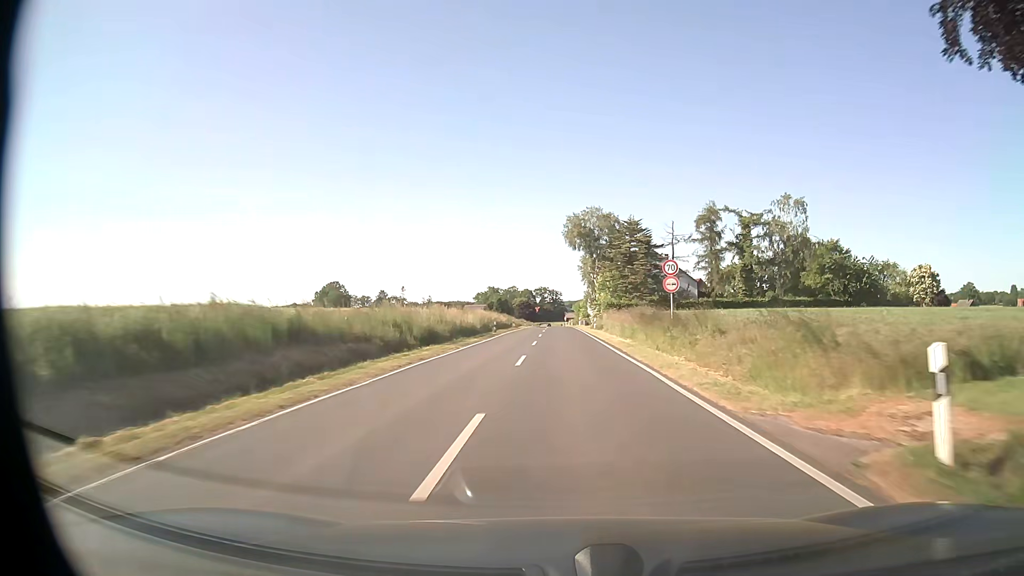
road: secondary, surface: asphalt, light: Day
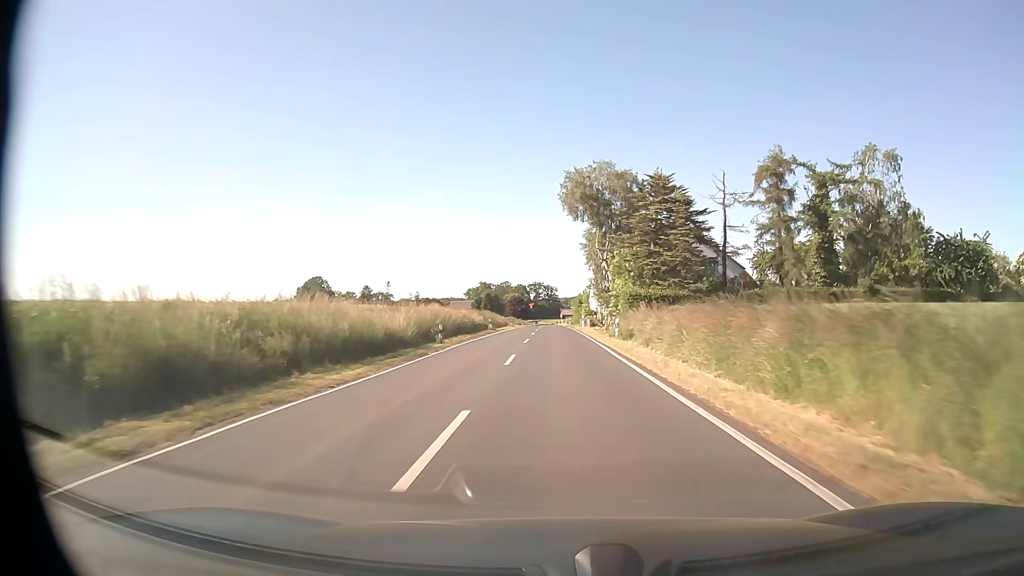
(+0.1, +24.0) m; 0°
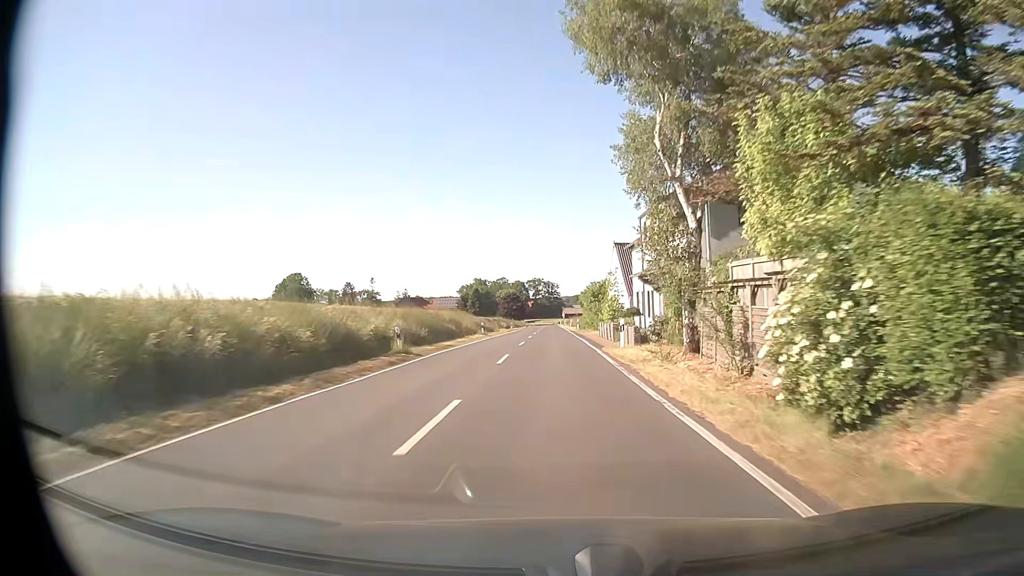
(-0.1, +35.1) m; 0°
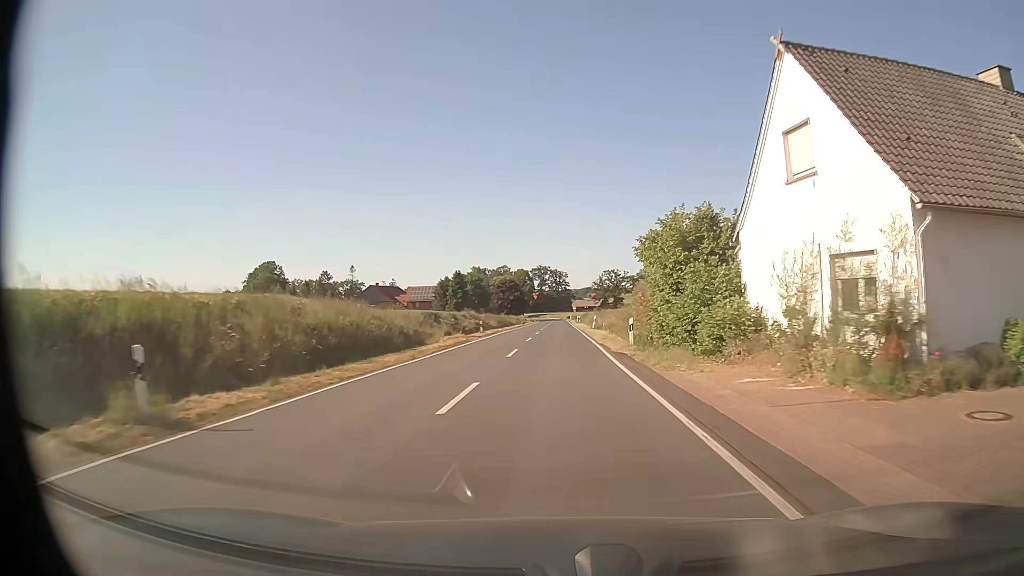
(-0.4, +45.7) m; -1°
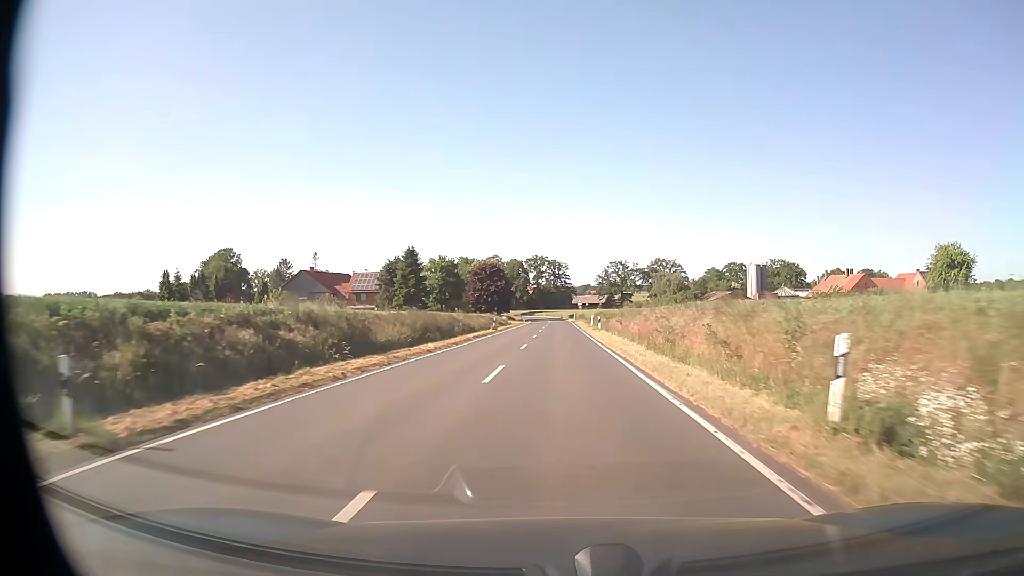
(0.0, +44.4) m; 0°
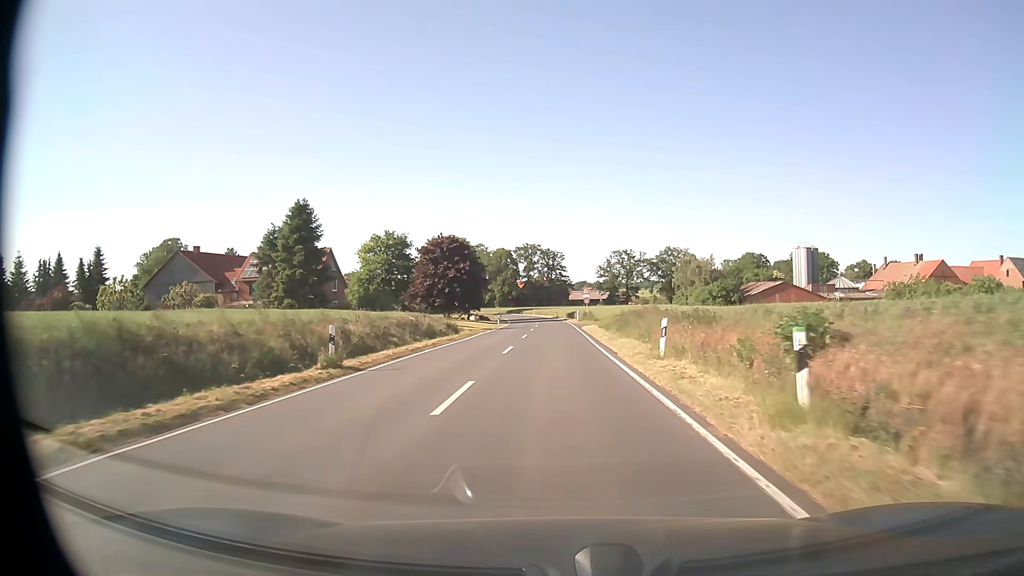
(+0.2, +40.2) m; +1°
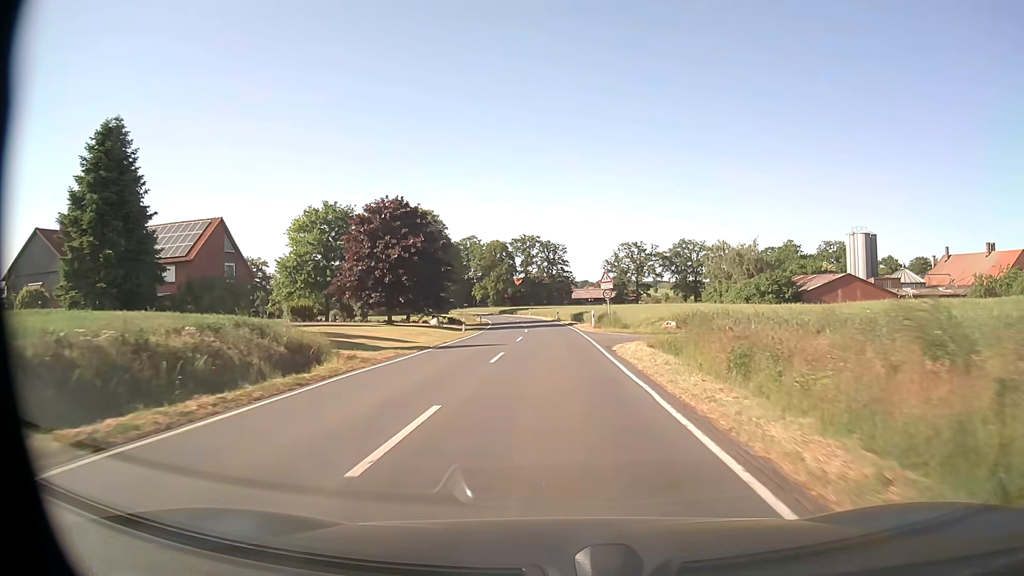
(-0.1, +27.3) m; 0°
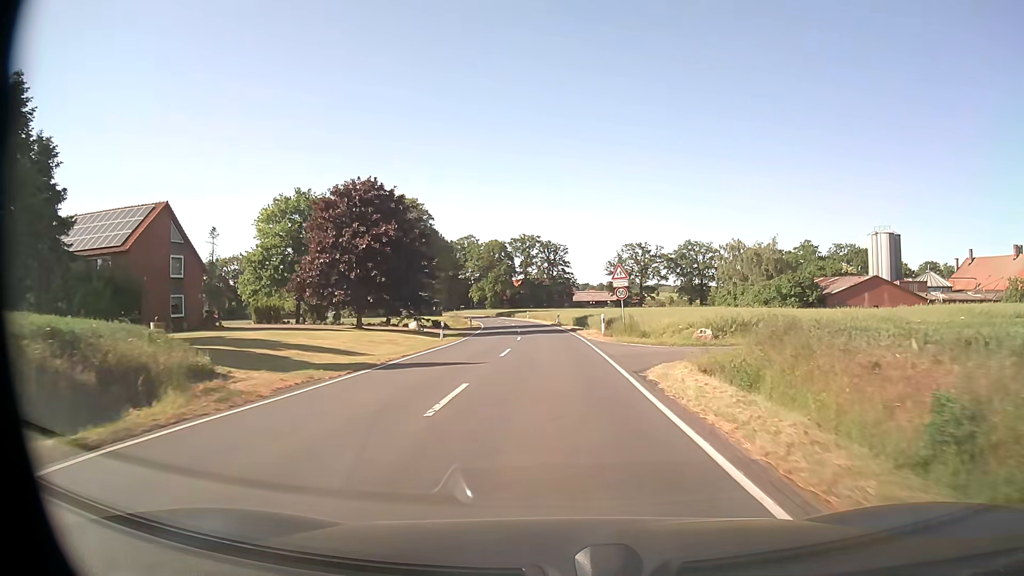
(0.0, +8.5) m; 0°
(0, +10) (0, +20) (0, +30) (-1, +40) (-1, +50) (-2, +60) (-3, +70) (-4, +80) (-5, +90) (-7, +100) m
